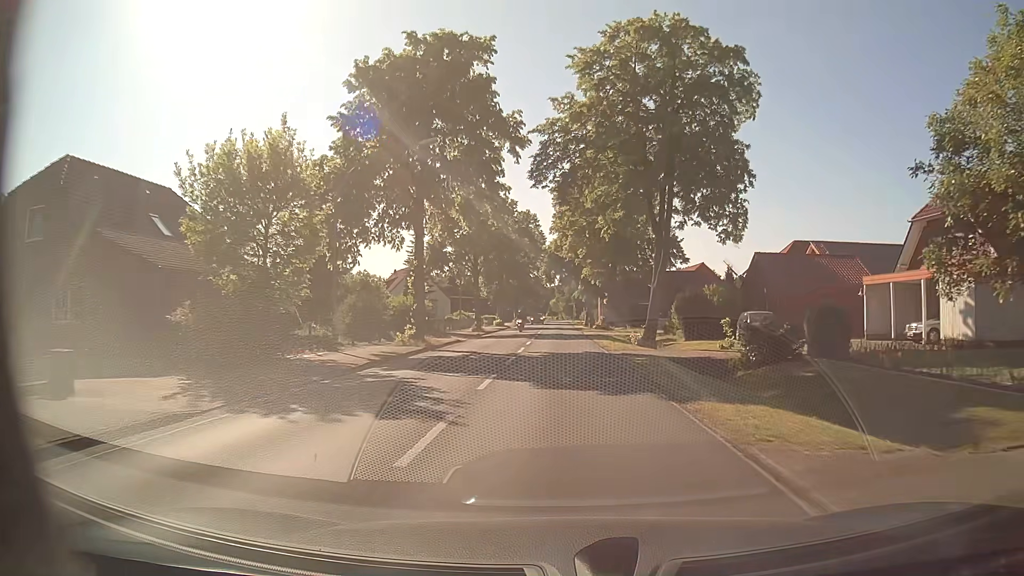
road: secondary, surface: asphalt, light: Day
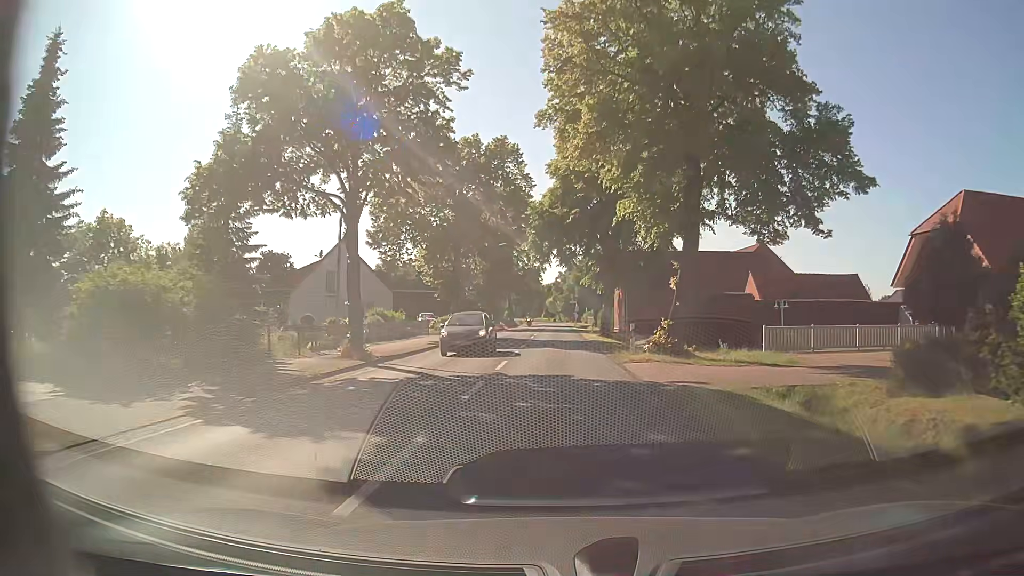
(+0.4, +31.8) m; +1°
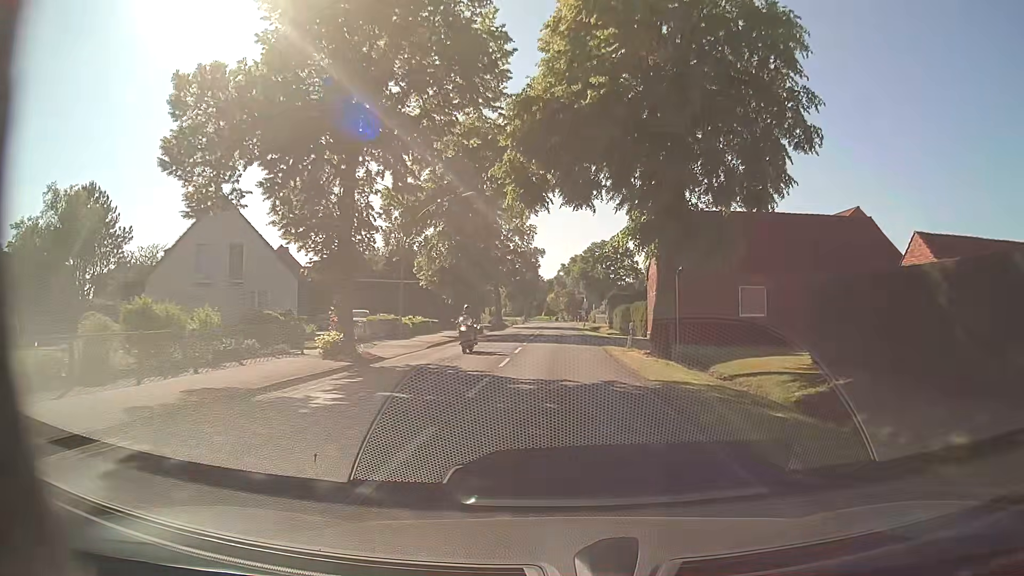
(0.0, +23.8) m; -1°
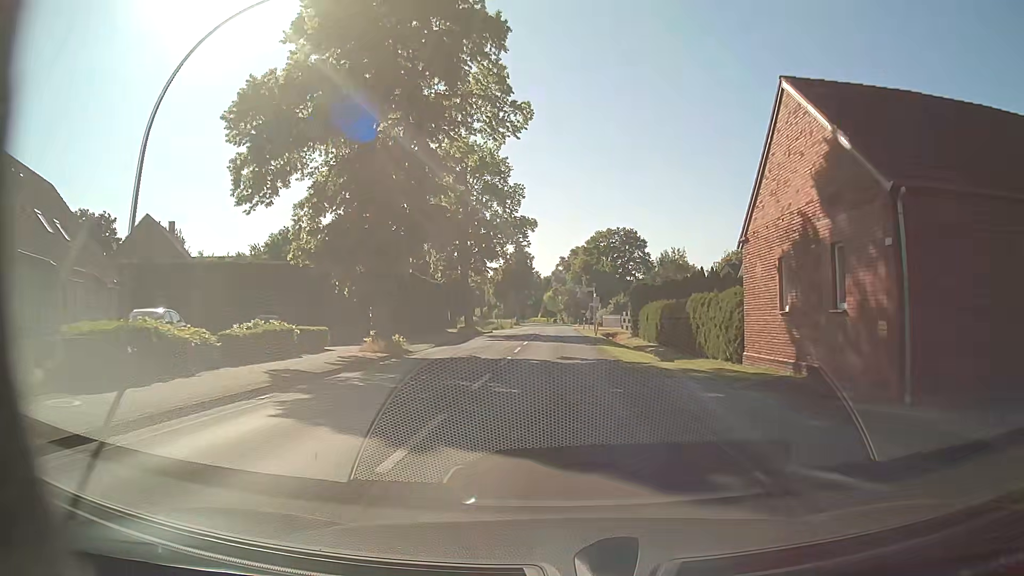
(+0.4, +23.8) m; 0°
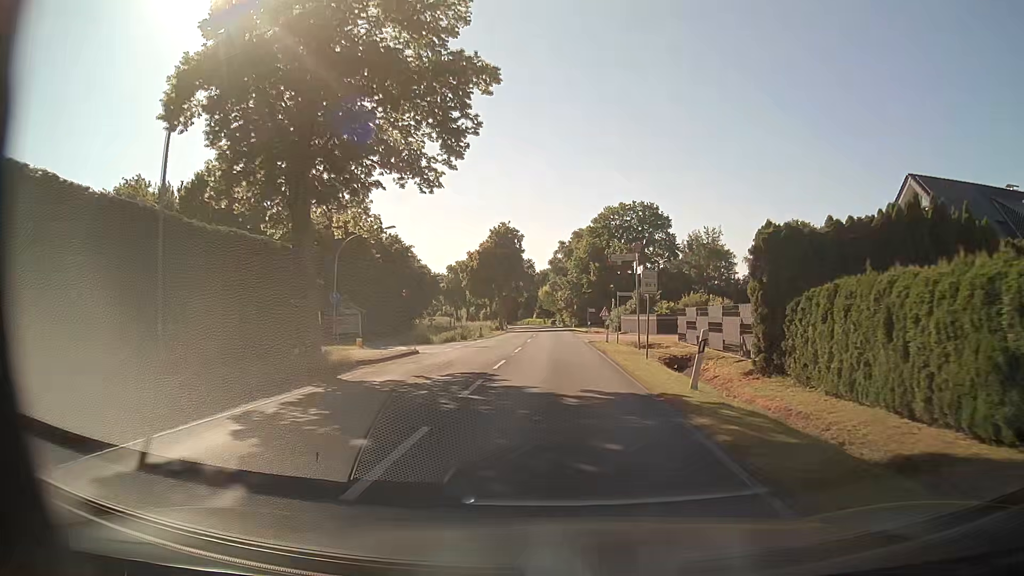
(+0.4, +31.6) m; 0°
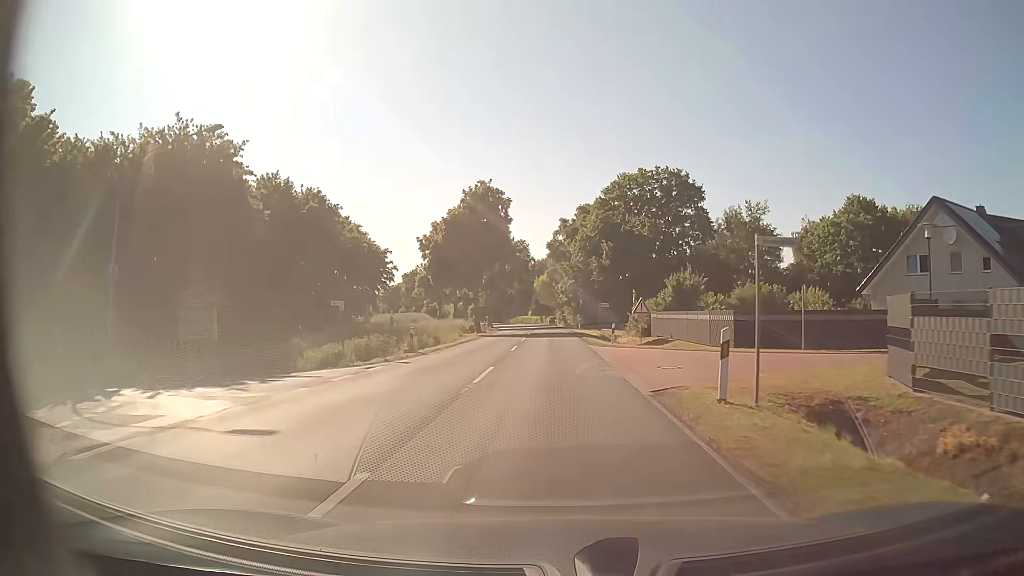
(+0.1, +23.7) m; 0°
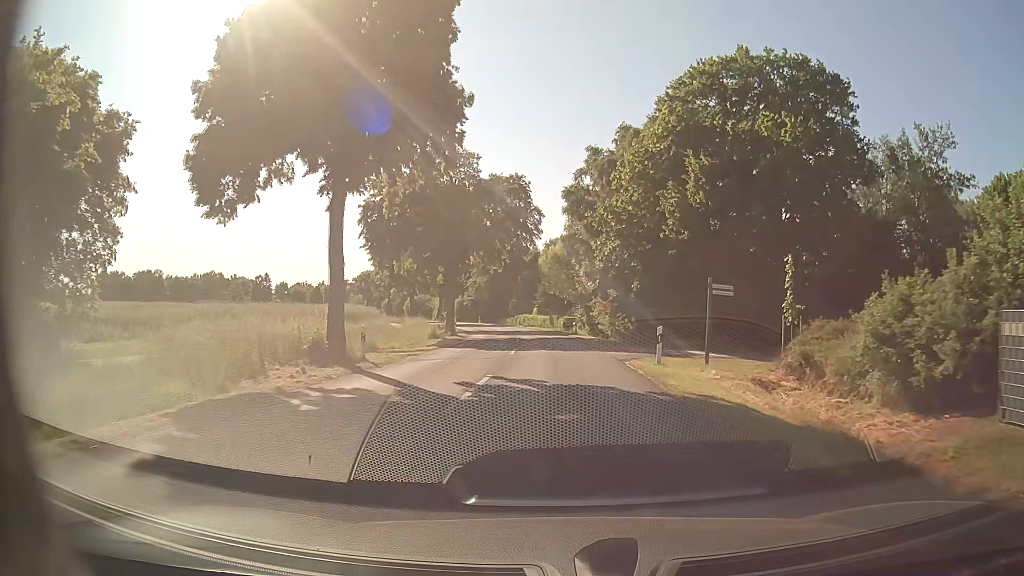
(-0.6, +39.7) m; -1°
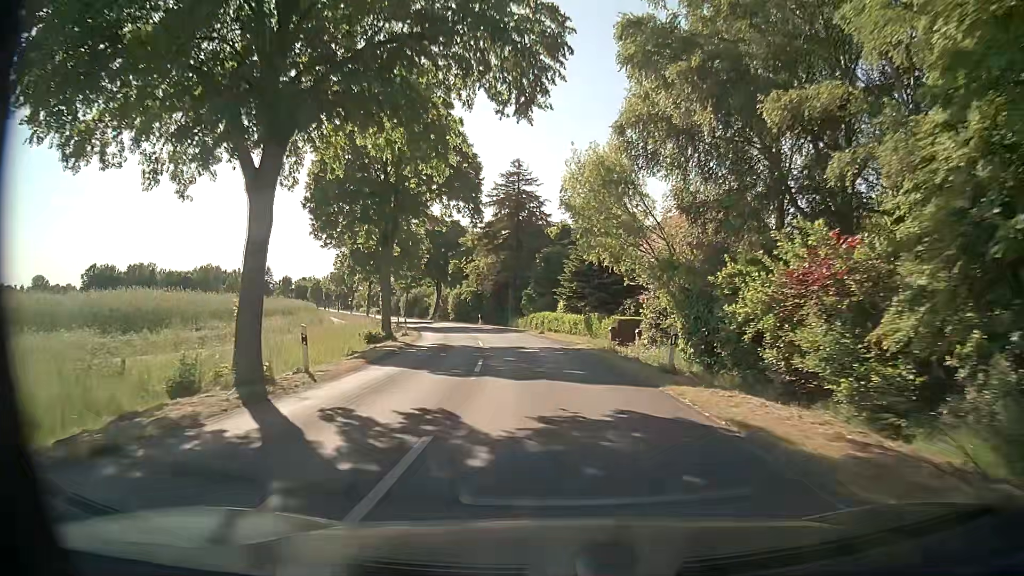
(-0.4, +31.9) m; -2°
(0, +10) (-1, +20) (-2, +30) (-3, +40) (-5, +50) (-7, +59) (-10, +69) (-14, +78) (-17, +88) (-21, +97) m
